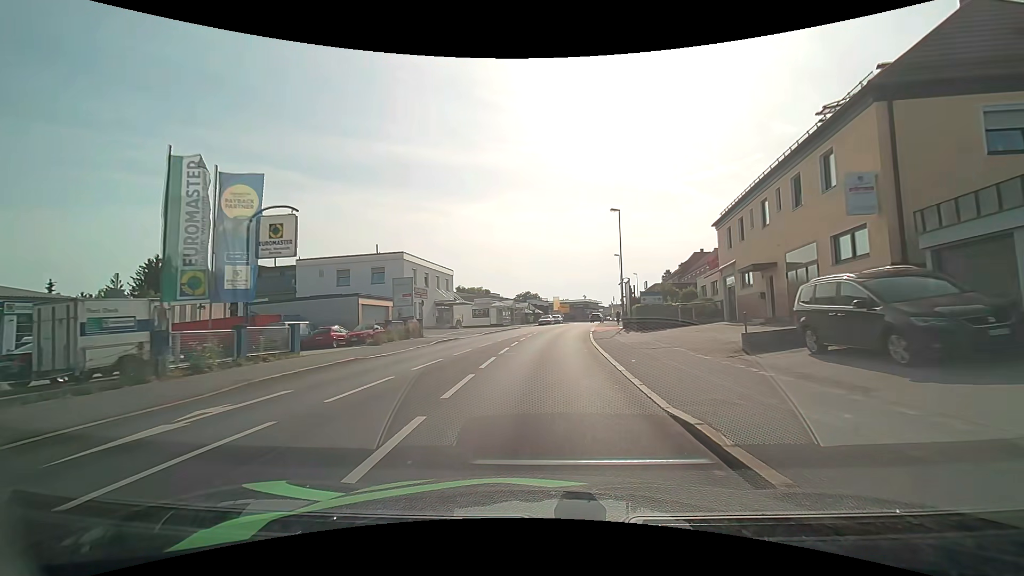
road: tertiary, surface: asphalt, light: Day
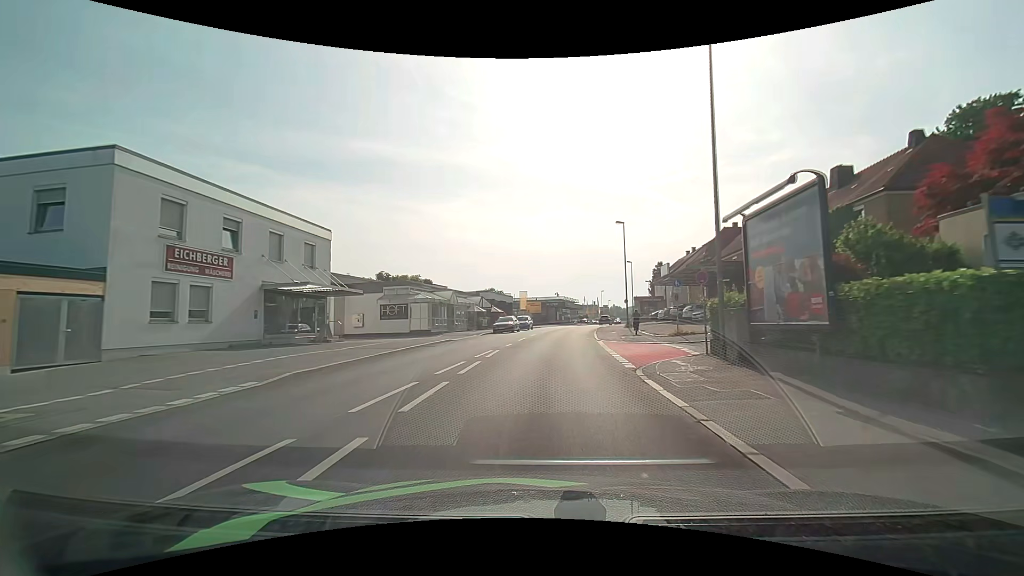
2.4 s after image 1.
(+1.0, +28.5) m; +4°
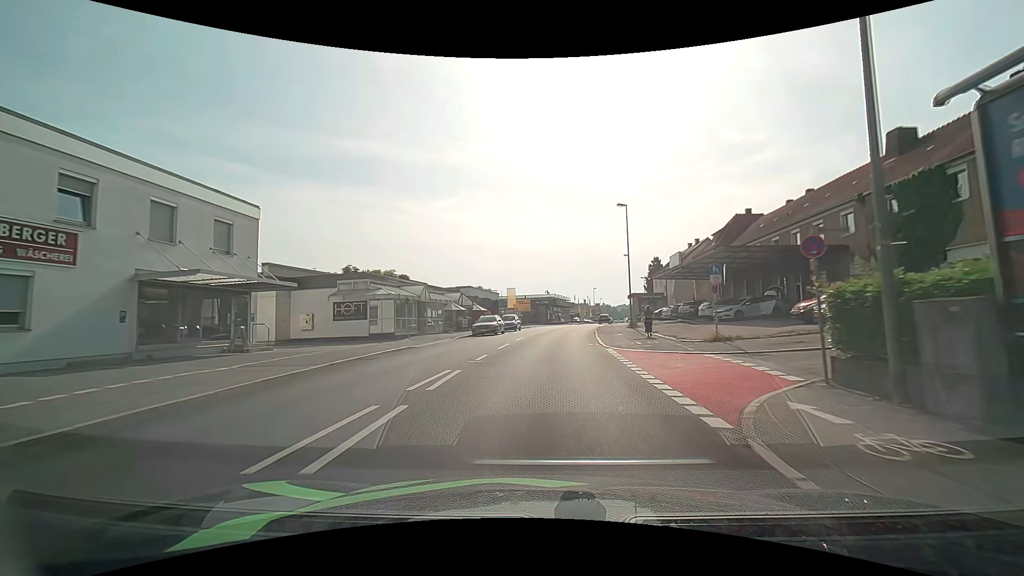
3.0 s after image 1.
(+0.1, +7.2) m; +1°
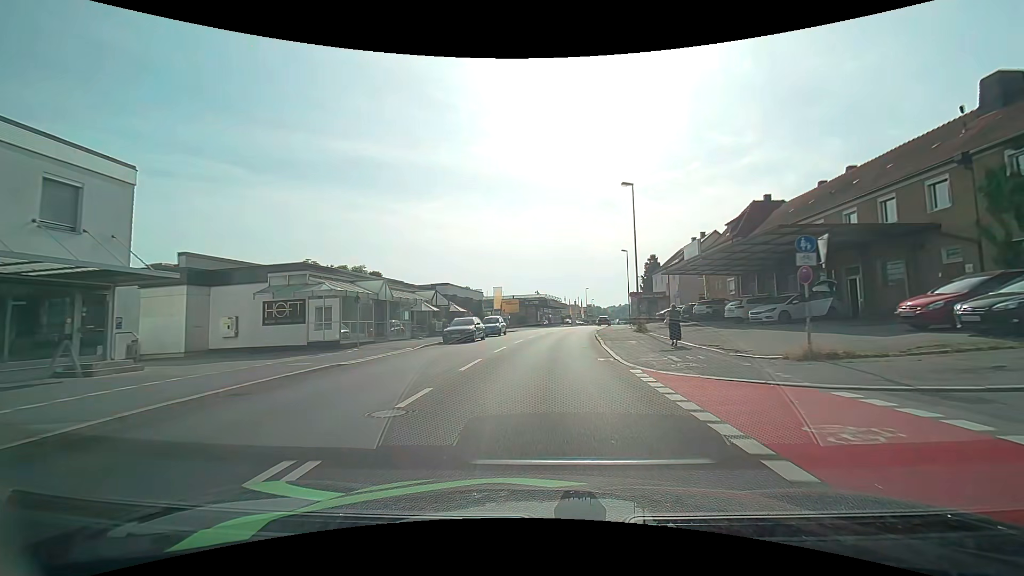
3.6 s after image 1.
(+0.1, +7.2) m; +1°
(0, +10) (+1, +20) (+1, +30) (+2, +40) (+4, +50) (+5, +60) (+7, +69) (+9, +79) (+12, +89) (+14, +99) m
